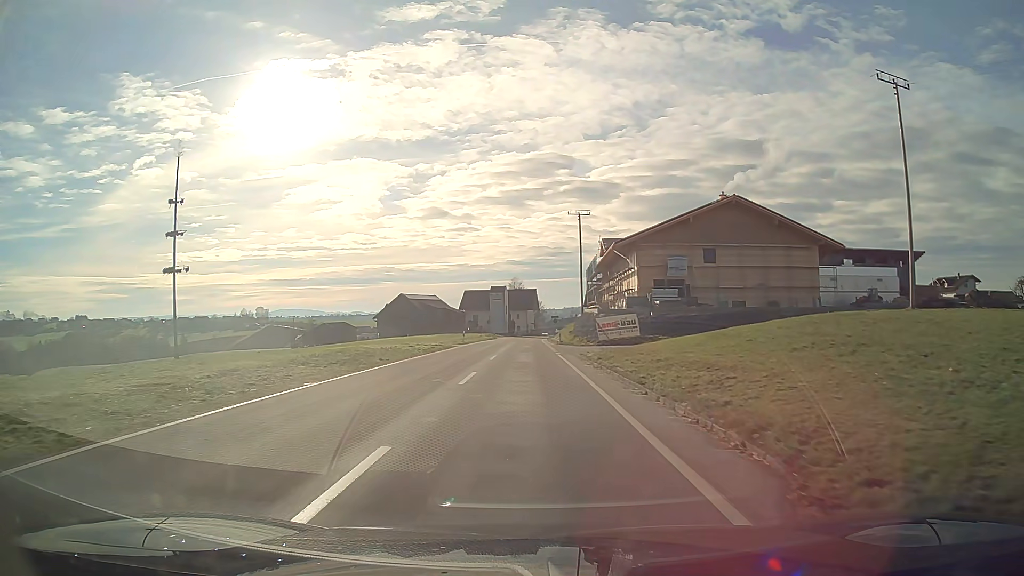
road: tertiary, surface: asphalt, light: Day
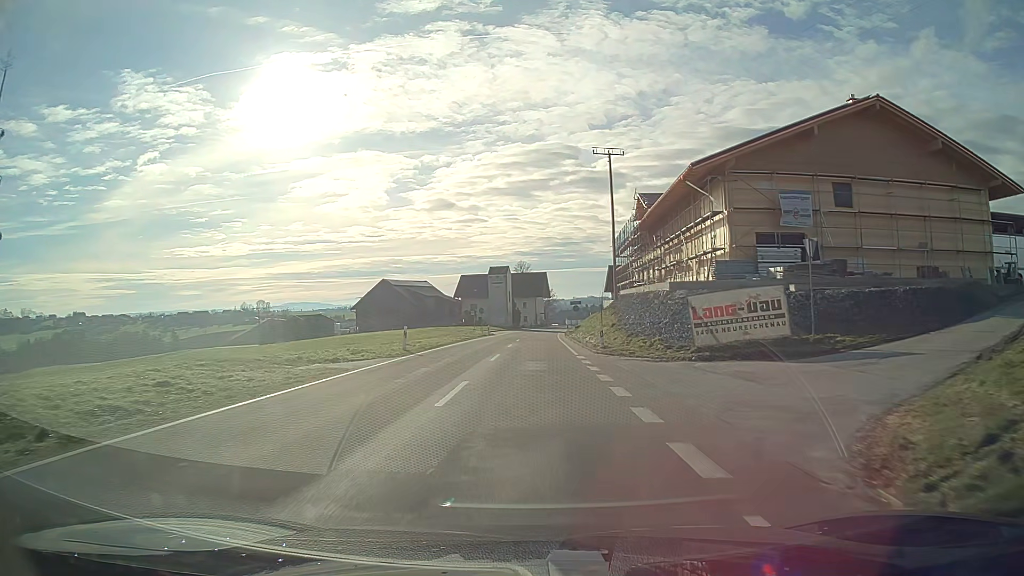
(-0.2, +29.0) m; -1°
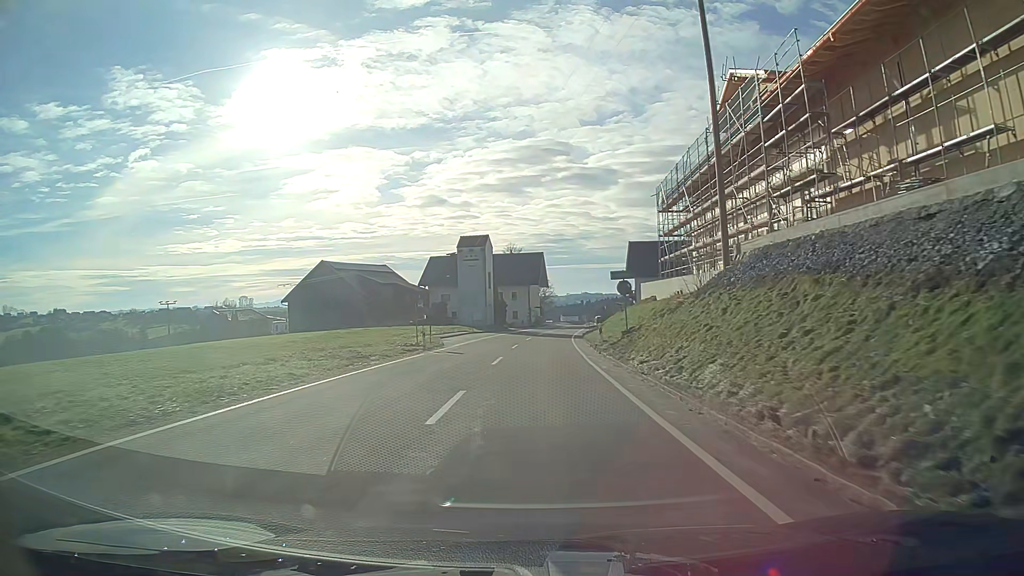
(+0.1, +37.4) m; +1°
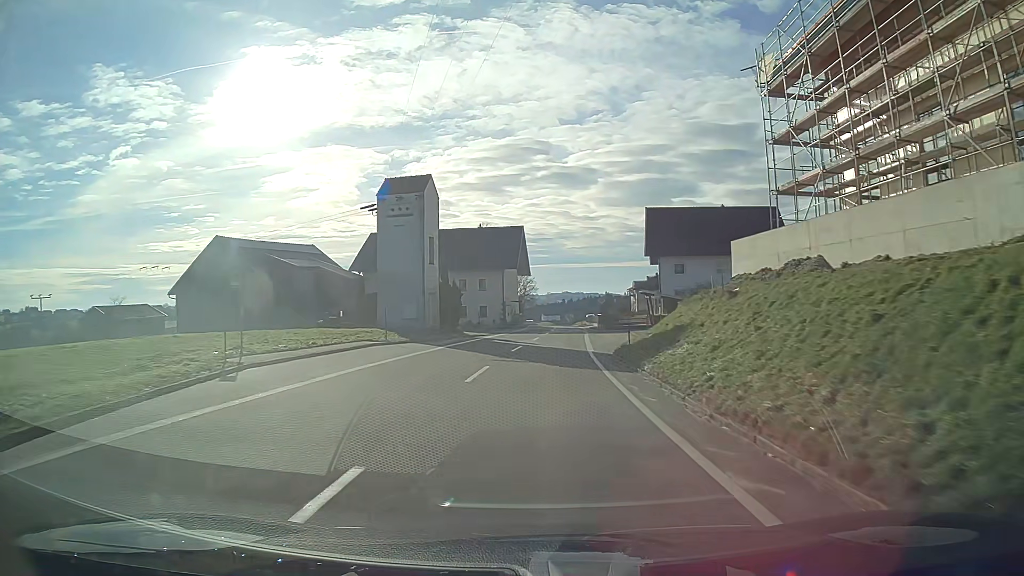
(+0.4, +30.6) m; +2°
(0, +10) (0, +20) (+1, +30) (+2, +40) (+2, +50) (+3, +60) (+3, +70) (+3, +80) (+4, +90) (+4, +100) m
